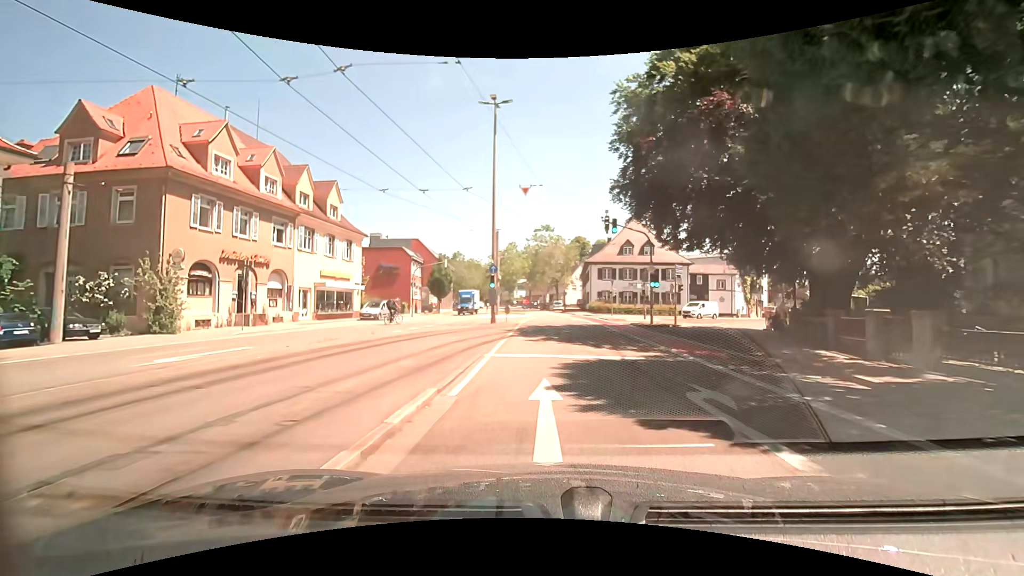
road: secondary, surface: asphalt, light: Day
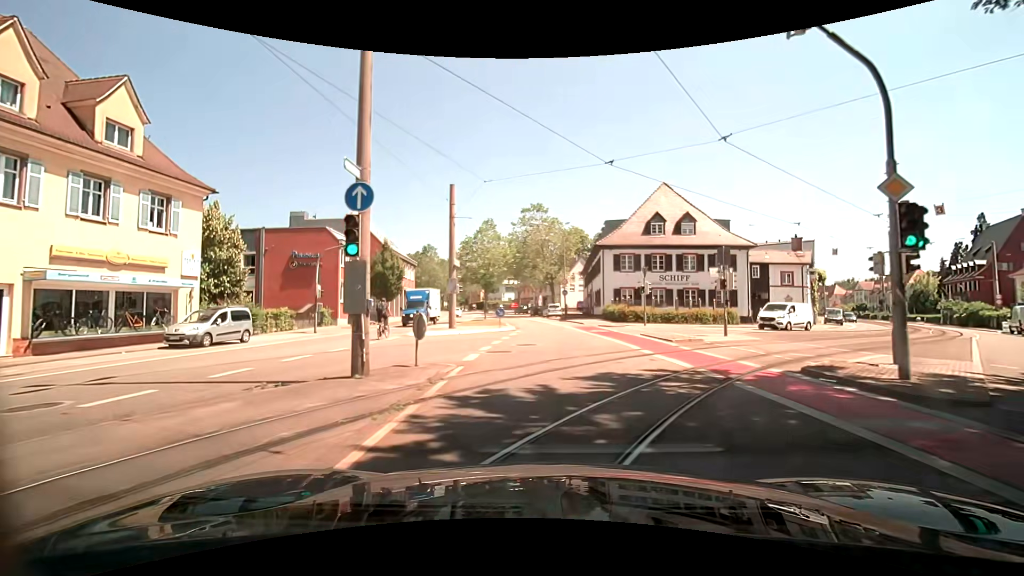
(0.0, +22.0) m; 0°
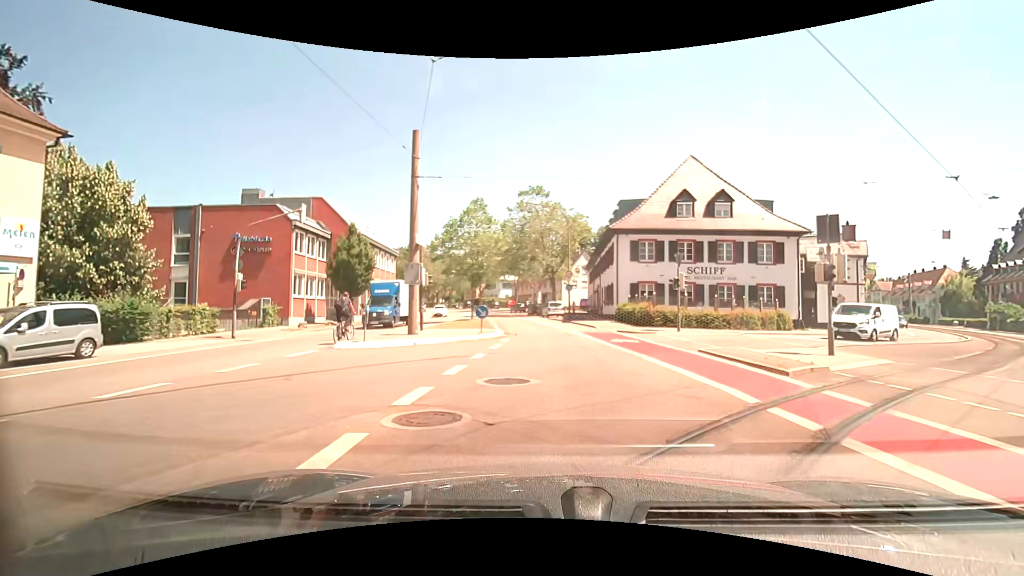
(+0.1, +8.8) m; +1°
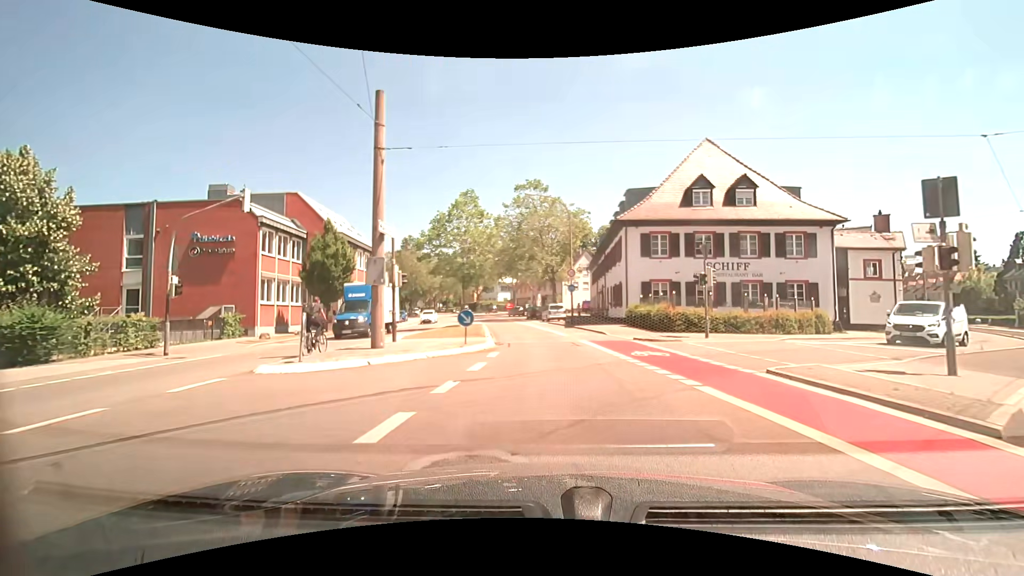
(0.0, +4.4) m; +1°
(0, +10) (-1, +20) (-2, +30) (-3, +40) (-5, +50) (-7, +59) (-9, +69) (-11, +79) (-14, +89) (-17, +98) m
